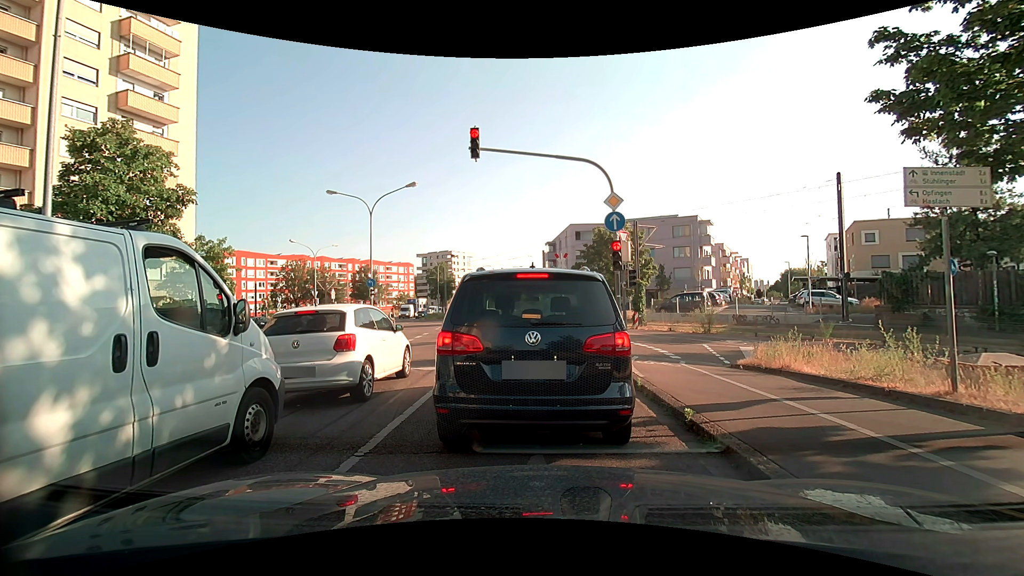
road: secondary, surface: asphalt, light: Day
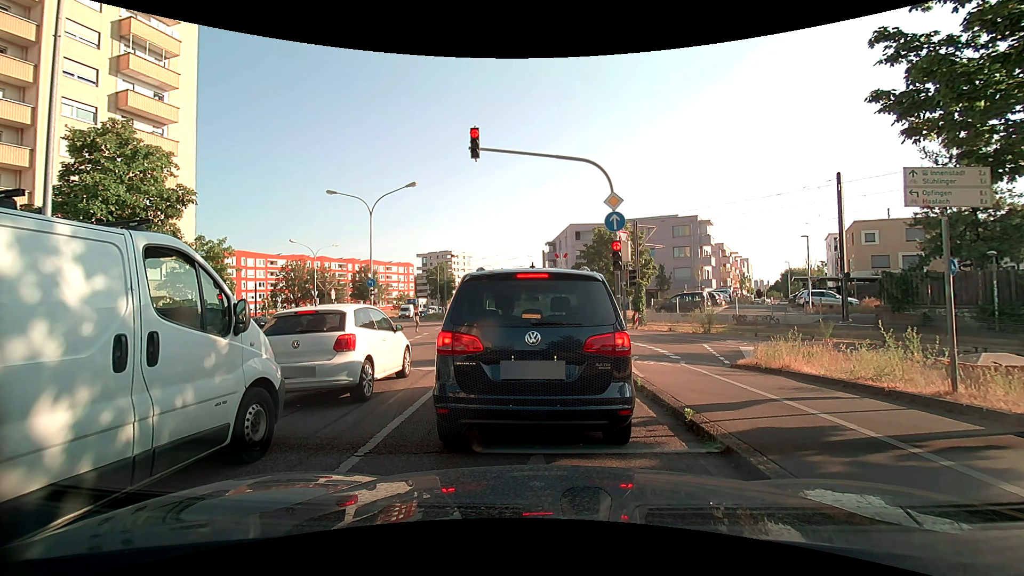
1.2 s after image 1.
(0.0, 0.0) m; 0°
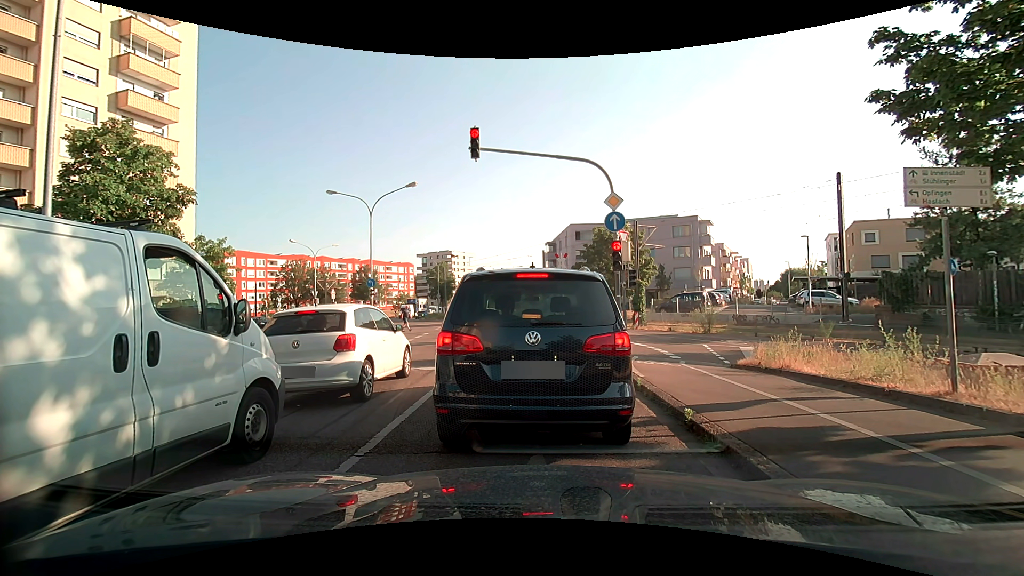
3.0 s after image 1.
(0.0, 0.0) m; 0°
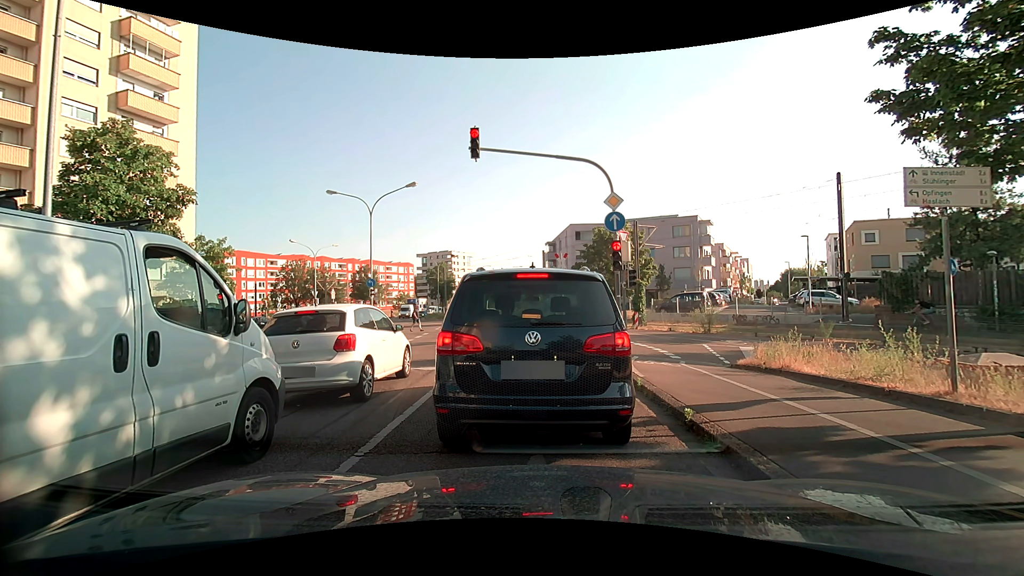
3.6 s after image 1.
(0.0, 0.0) m; 0°
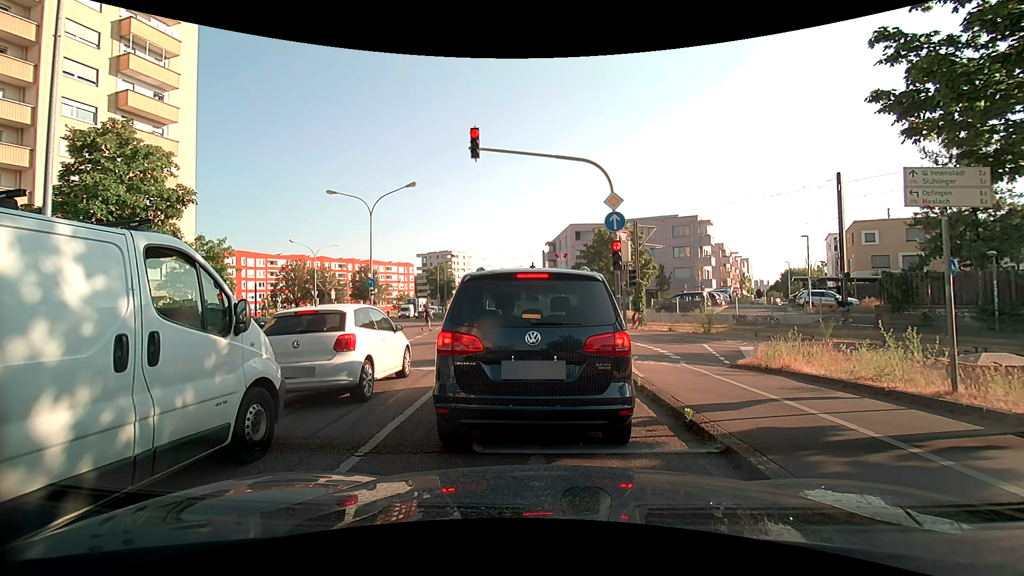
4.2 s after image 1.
(0.0, 0.0) m; 0°
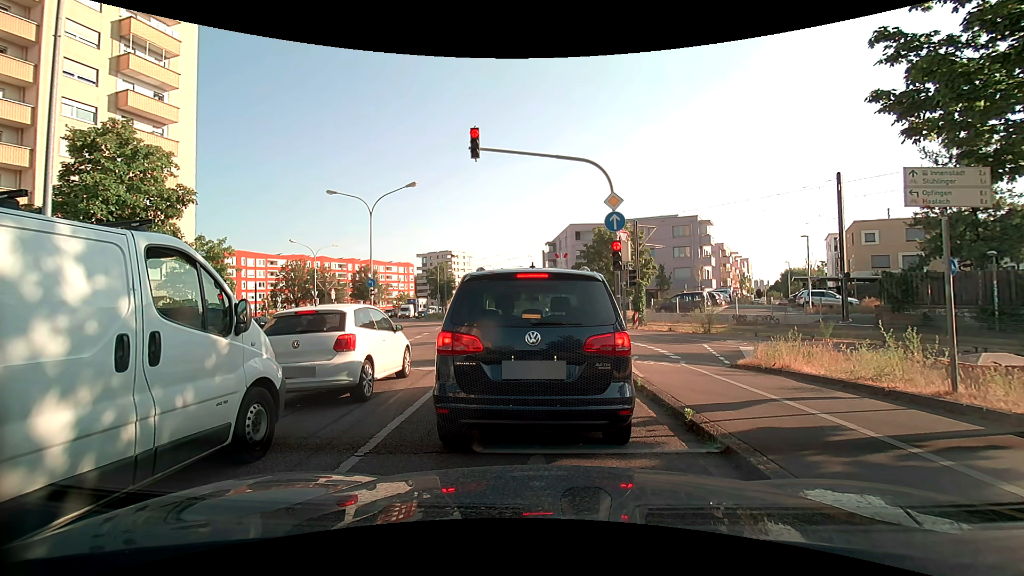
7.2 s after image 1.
(0.0, 0.0) m; 0°
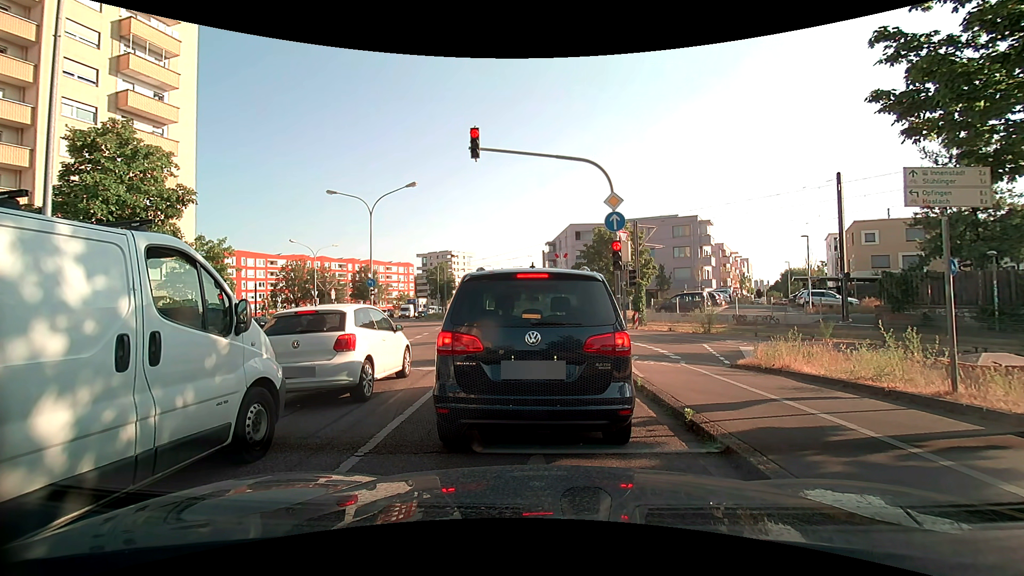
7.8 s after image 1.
(0.0, 0.0) m; 0°
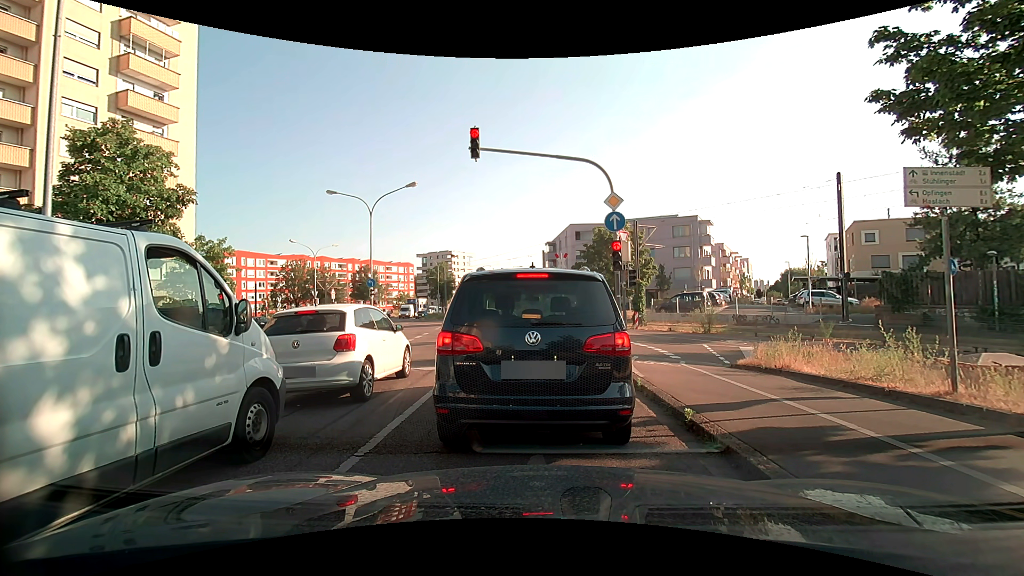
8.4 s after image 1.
(0.0, 0.0) m; 0°
(-1, +10) (-1, +20) (-3, +30) (-4, +40) (-6, +50) (-8, +59) (-10, +69) (-12, +79) (-13, +89) (-15, +99) m
